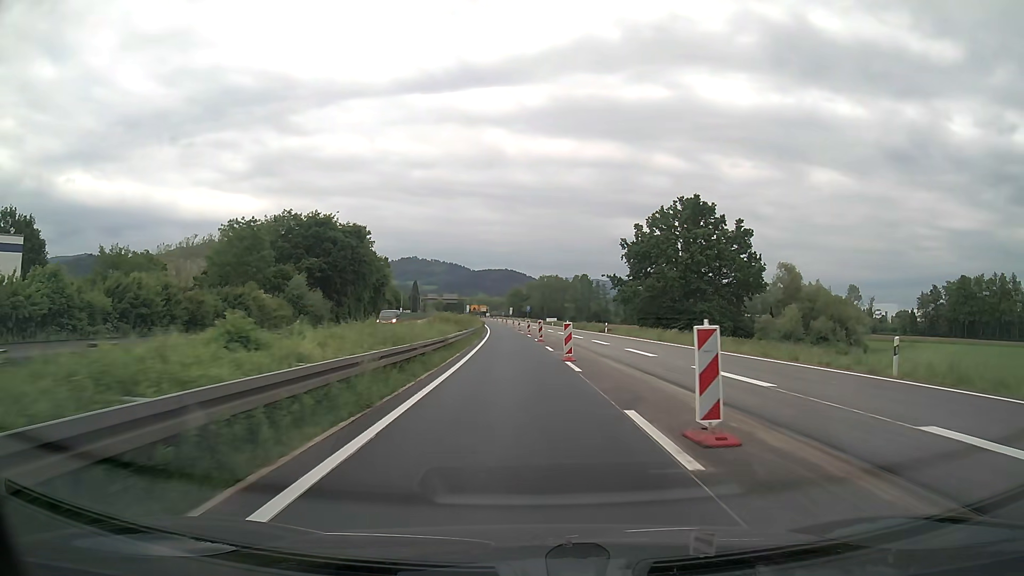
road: trunk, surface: asphalt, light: Day
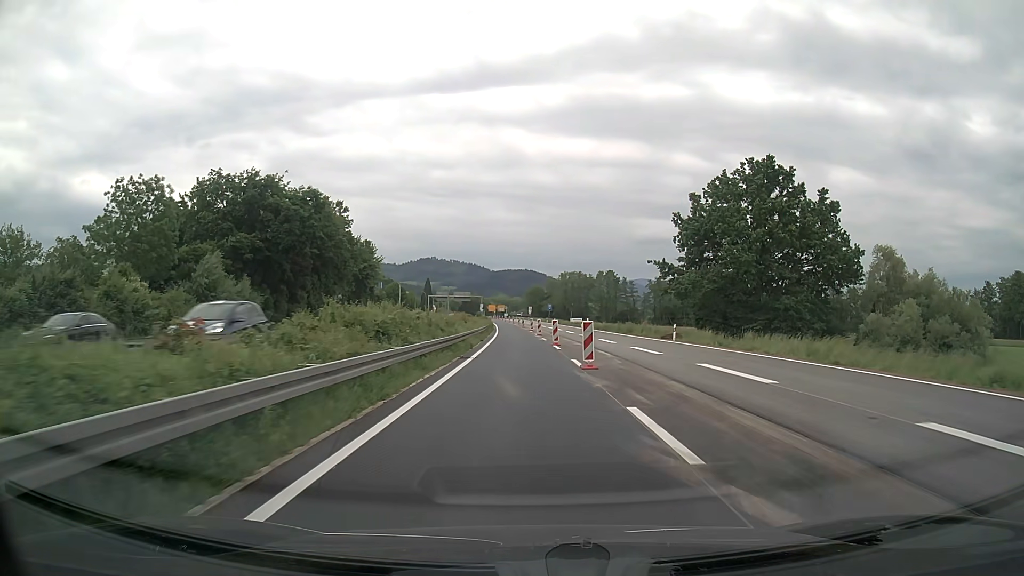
(-0.3, +23.7) m; -1°
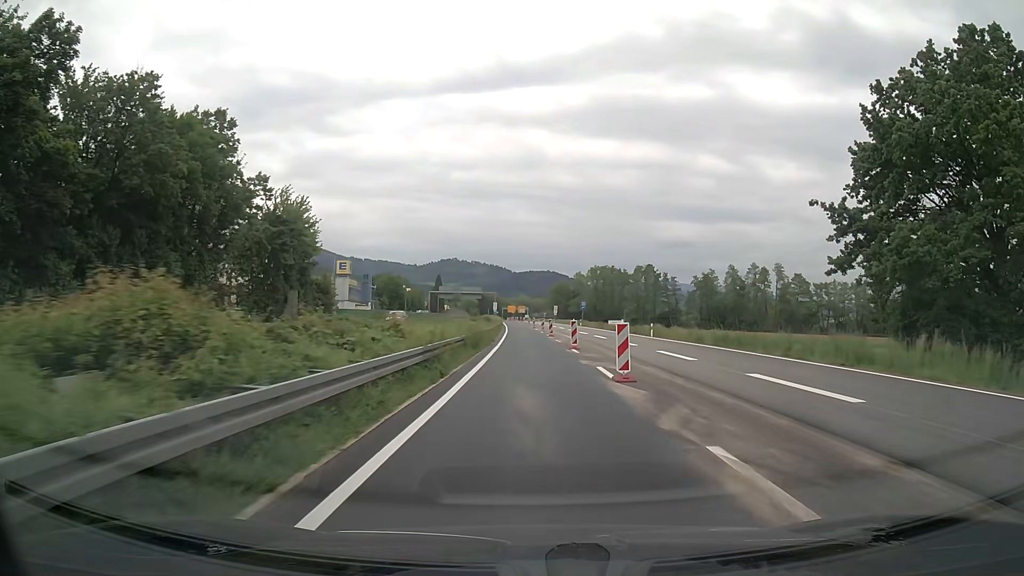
(-0.9, +39.2) m; -2°
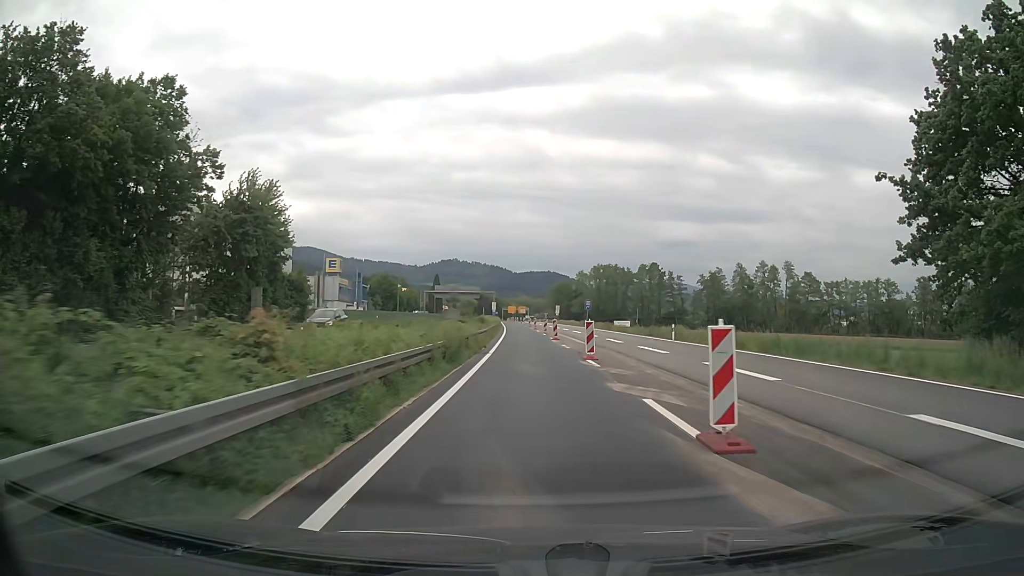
(0.0, +7.8) m; 0°
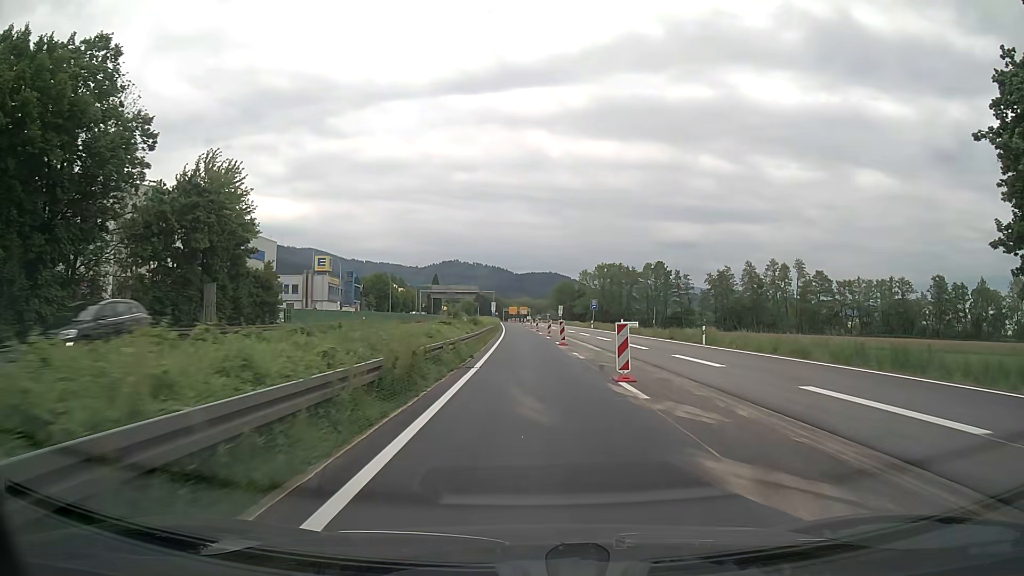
(0.0, +7.8) m; 0°
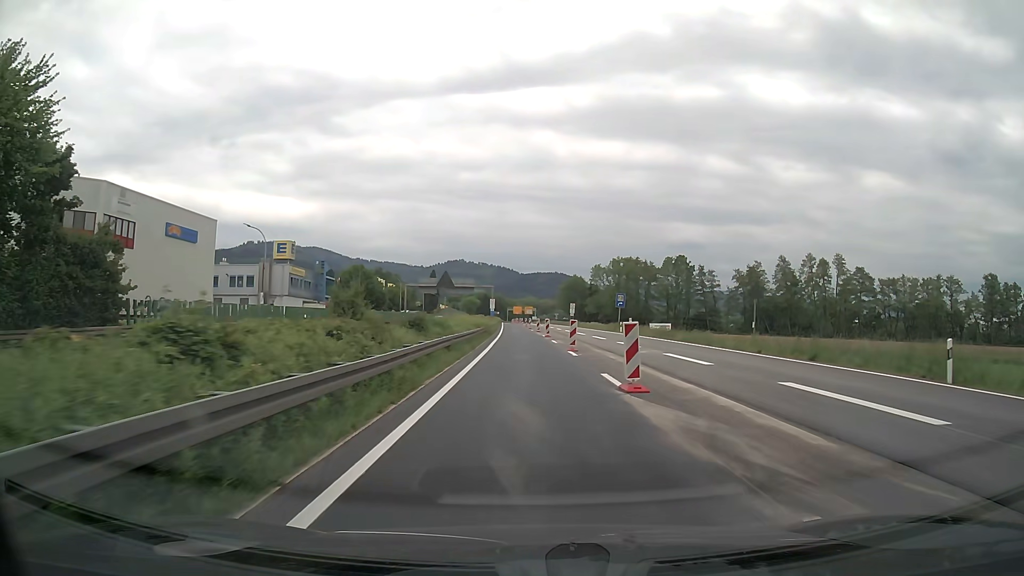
(-0.1, +23.2) m; -1°
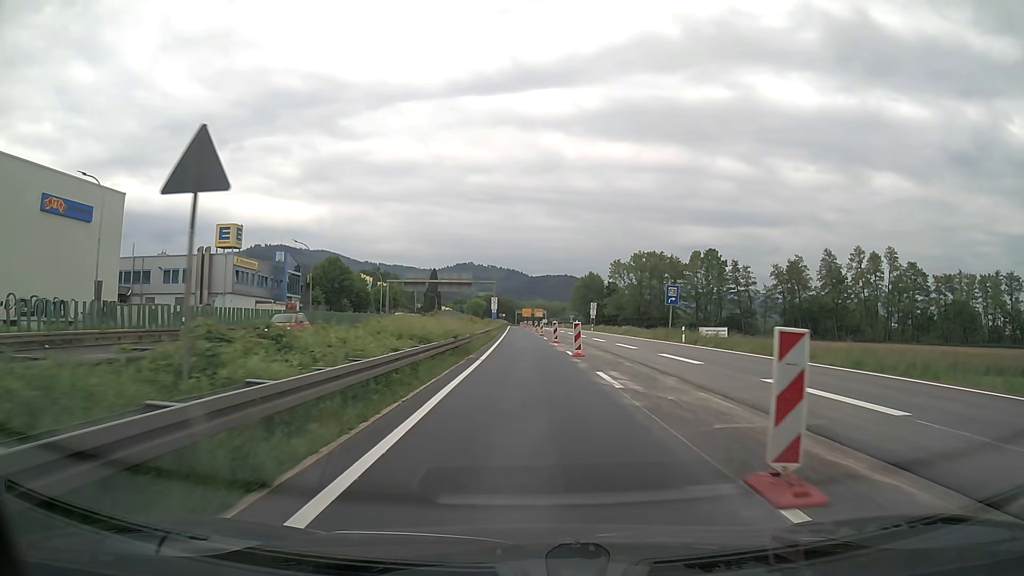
(-0.1, +23.0) m; -1°
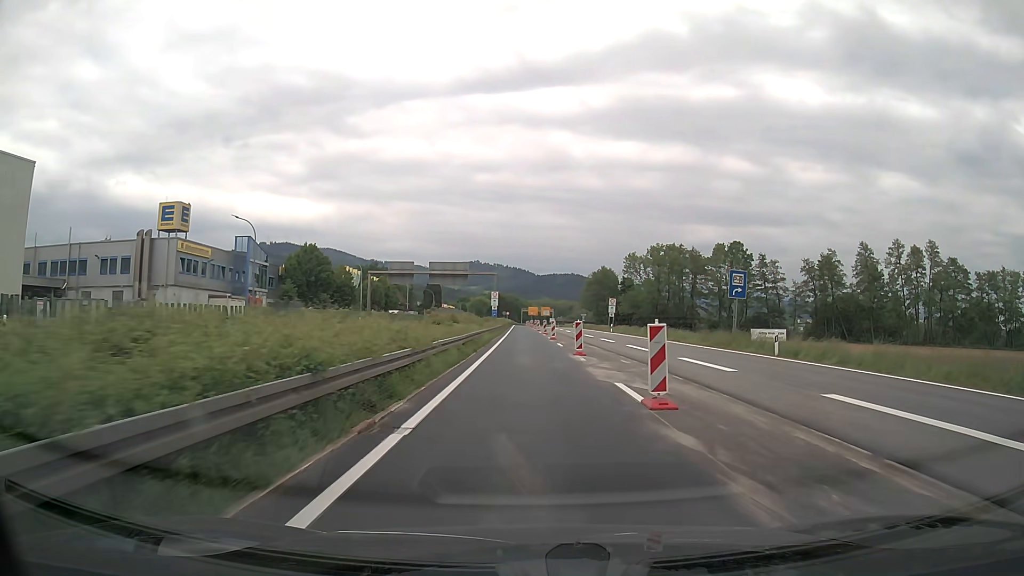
(-0.1, +15.2) m; -1°
(0, +10) (0, +20) (0, +30) (0, +40) (0, +50) (0, +60) (-1, +70) (-1, +80) (-1, +90) (-1, +100) m
